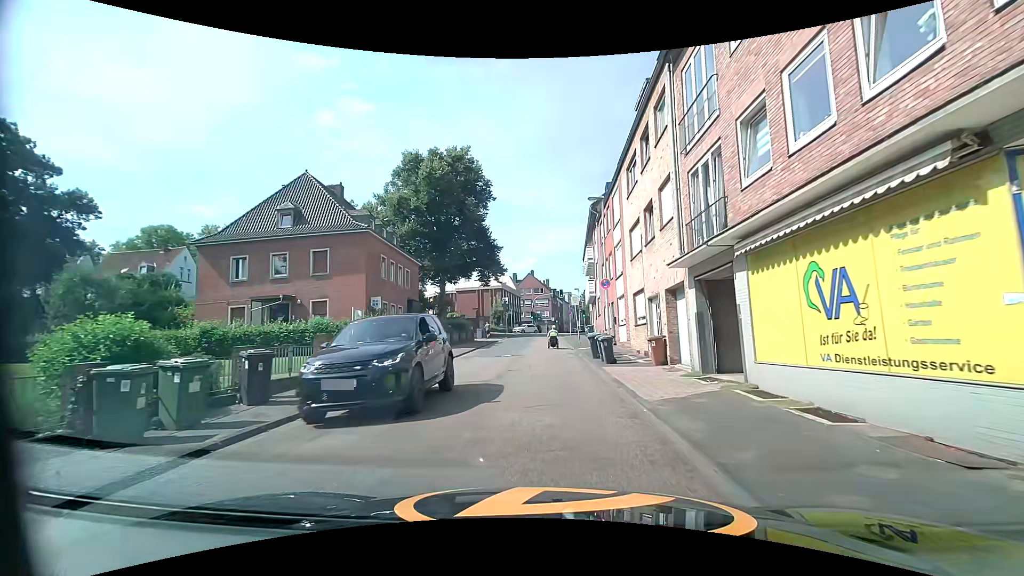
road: unclassified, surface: asphalt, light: Day
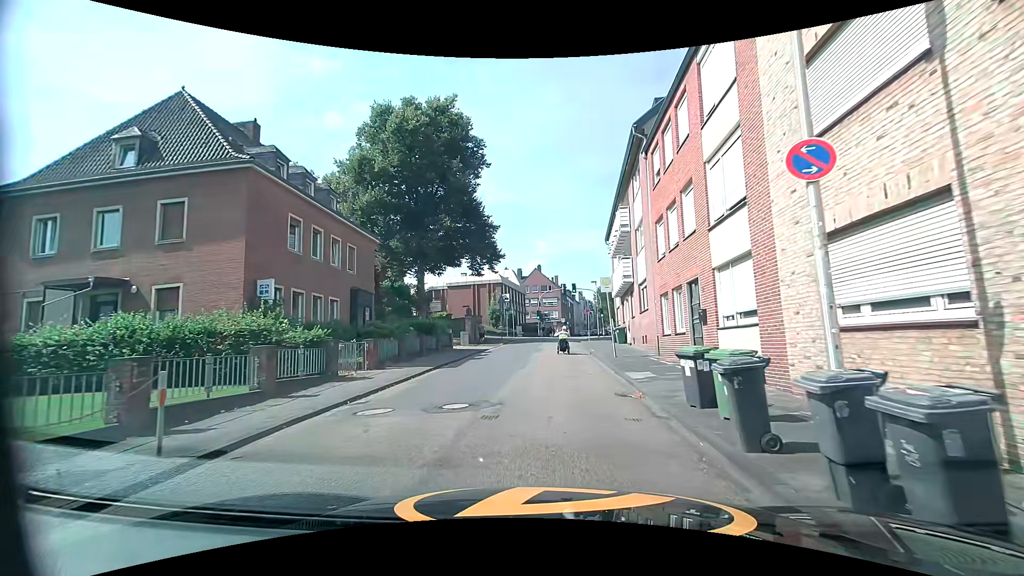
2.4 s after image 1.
(0.0, +14.1) m; 0°
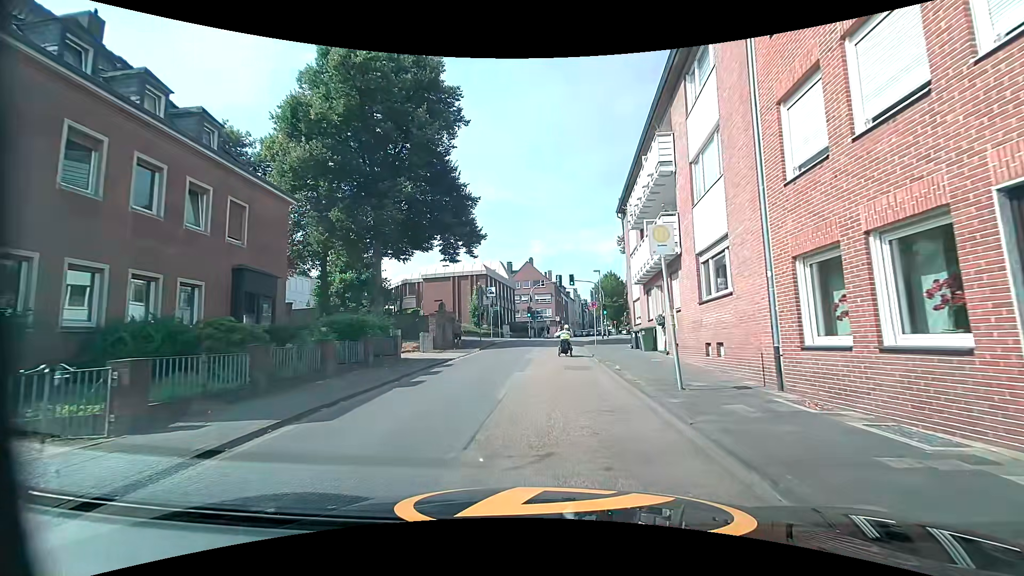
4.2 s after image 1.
(-0.1, +10.2) m; +1°
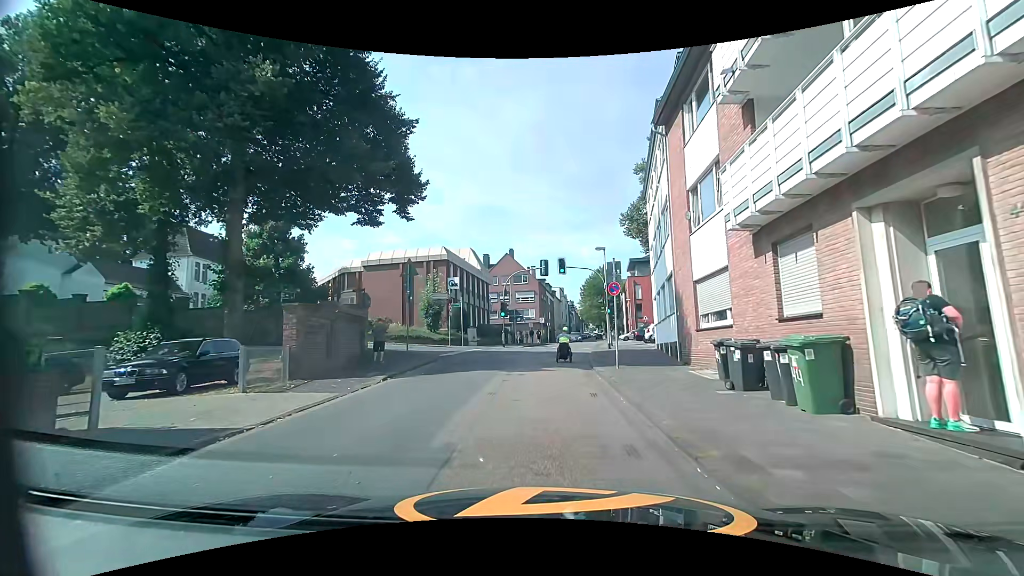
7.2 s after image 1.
(0.0, +14.6) m; +1°
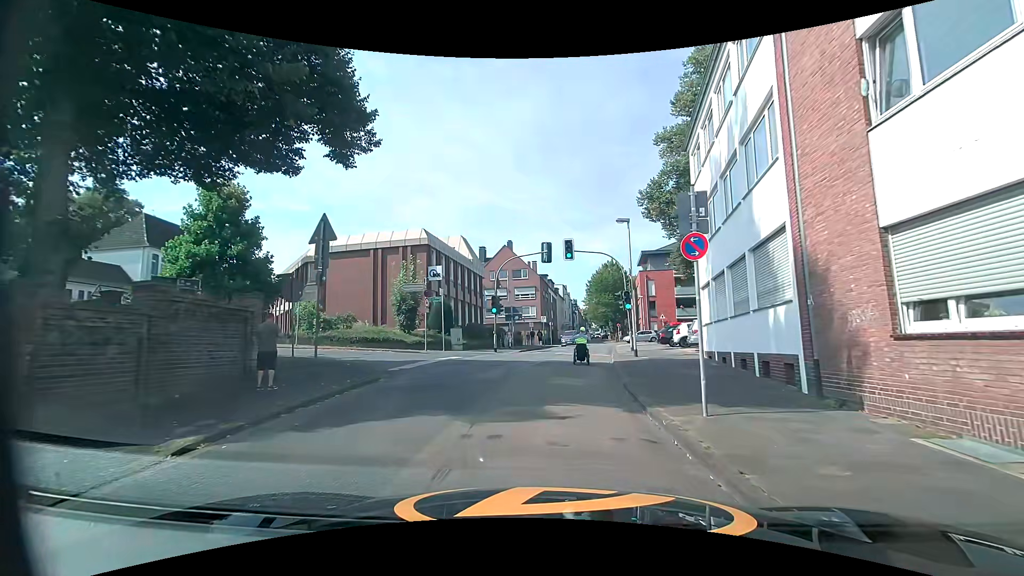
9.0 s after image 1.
(-0.1, +8.0) m; -1°
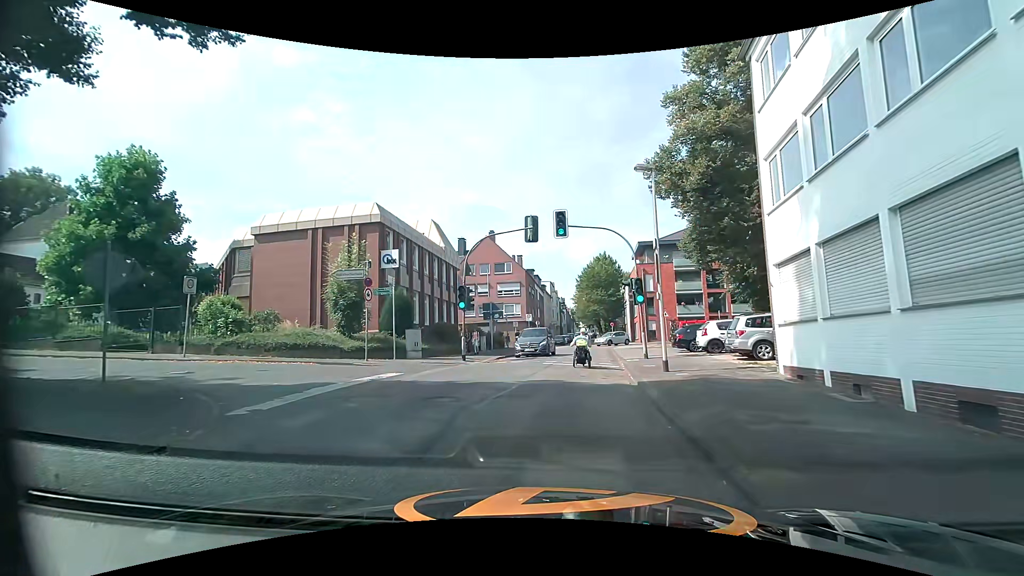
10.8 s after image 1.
(+0.1, +7.5) m; +2°
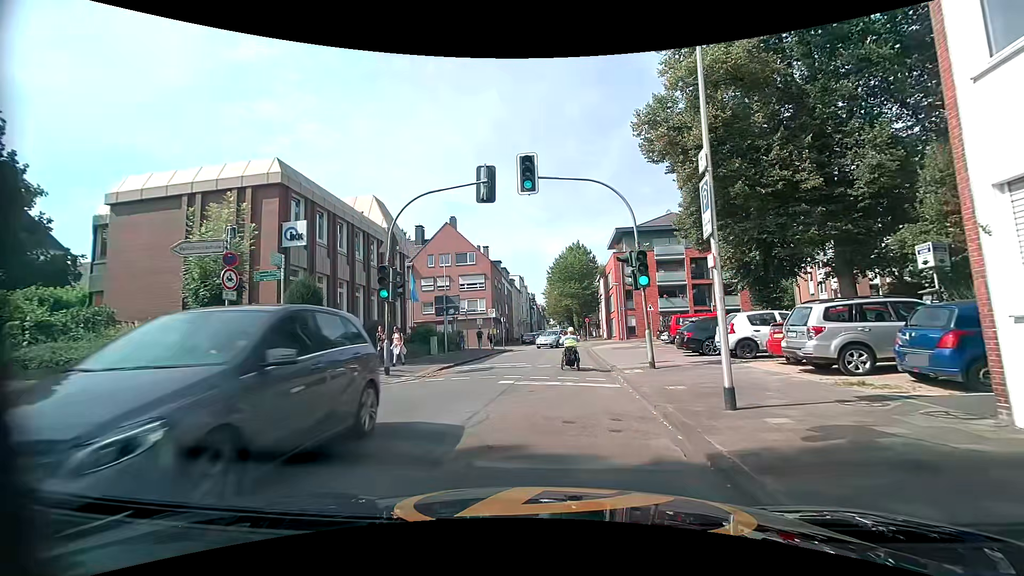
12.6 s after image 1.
(+0.3, +7.2) m; +3°
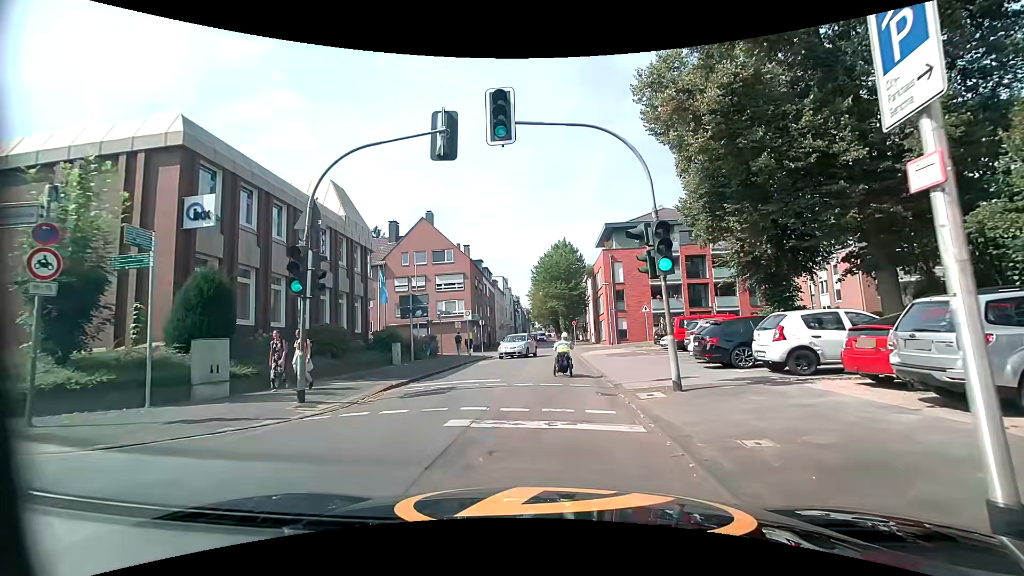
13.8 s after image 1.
(+0.1, +4.5) m; +3°
